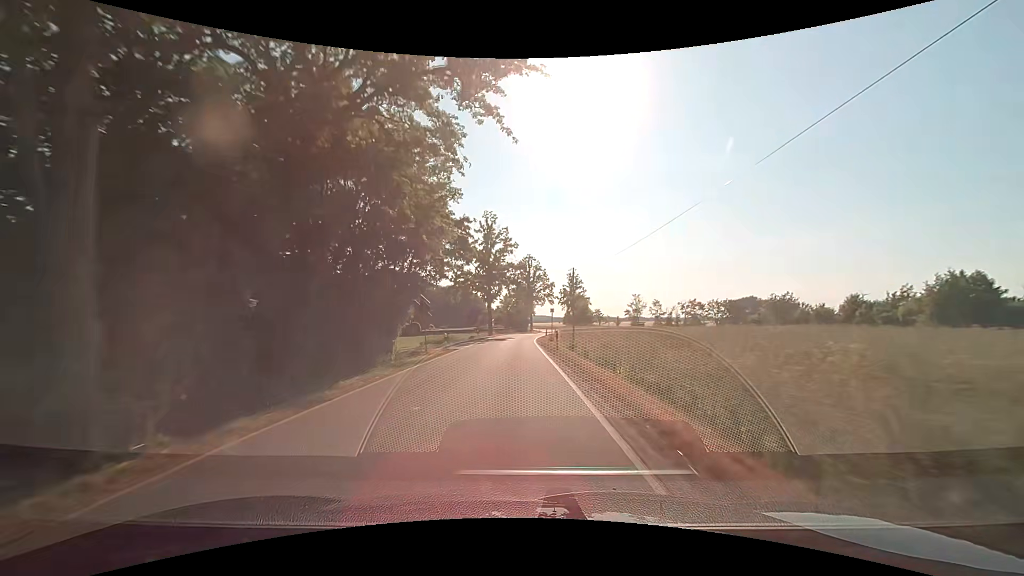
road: tertiary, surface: asphalt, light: Day
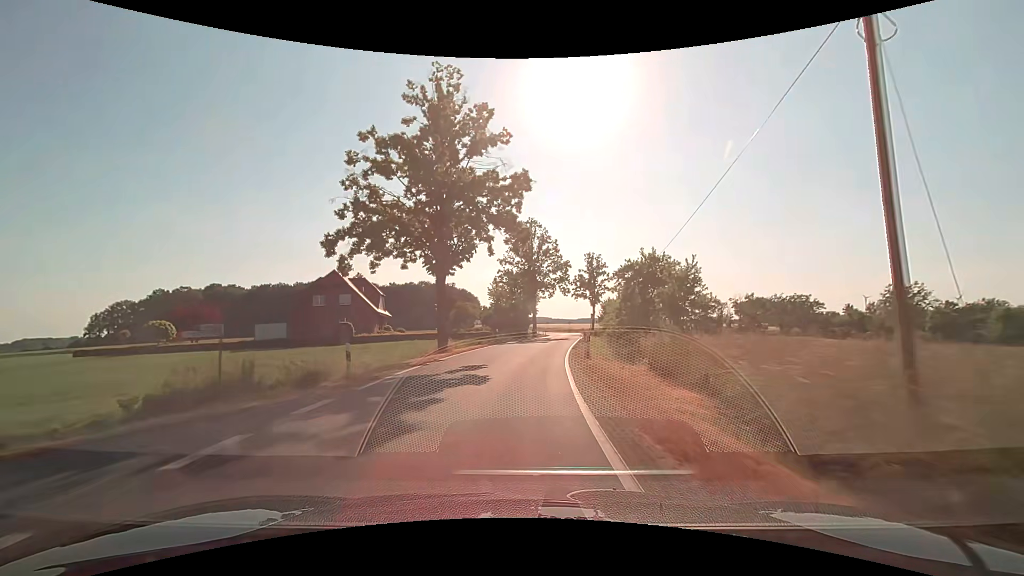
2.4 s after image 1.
(+0.1, +36.9) m; +1°
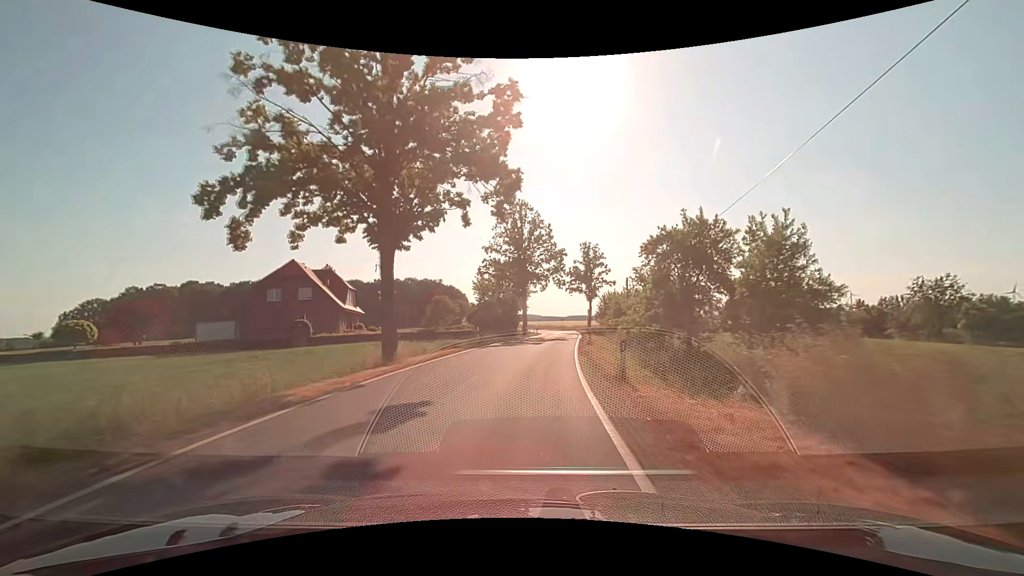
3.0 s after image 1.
(0.0, +8.6) m; 0°
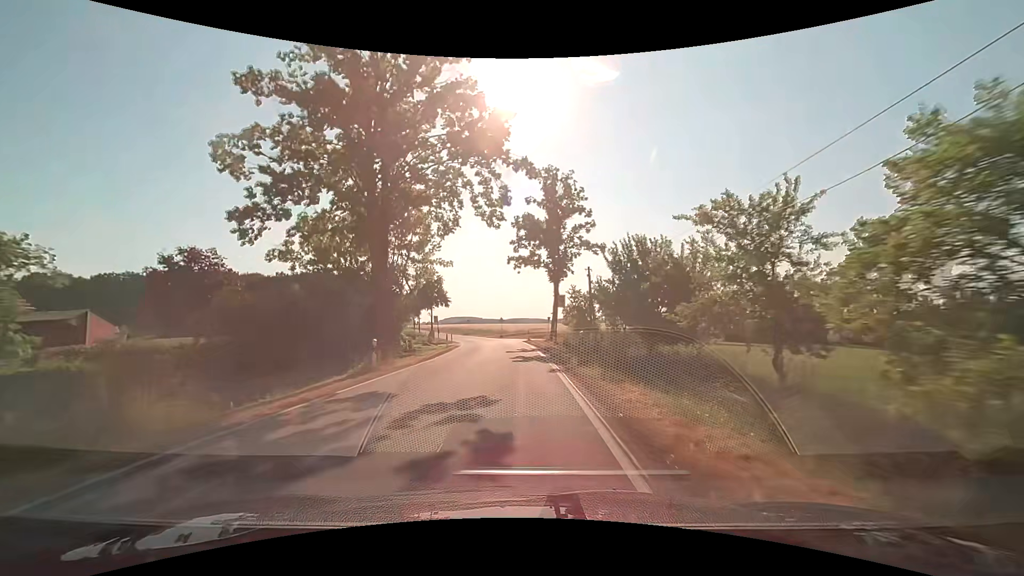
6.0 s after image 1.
(+3.2, +39.4) m; +7°
(0, +10) (0, +20) (-1, +30) (-2, +40) (-1, +50) (+5, +58) (+13, +64) (+23, +68) (+32, +71) (+41, +75) m
